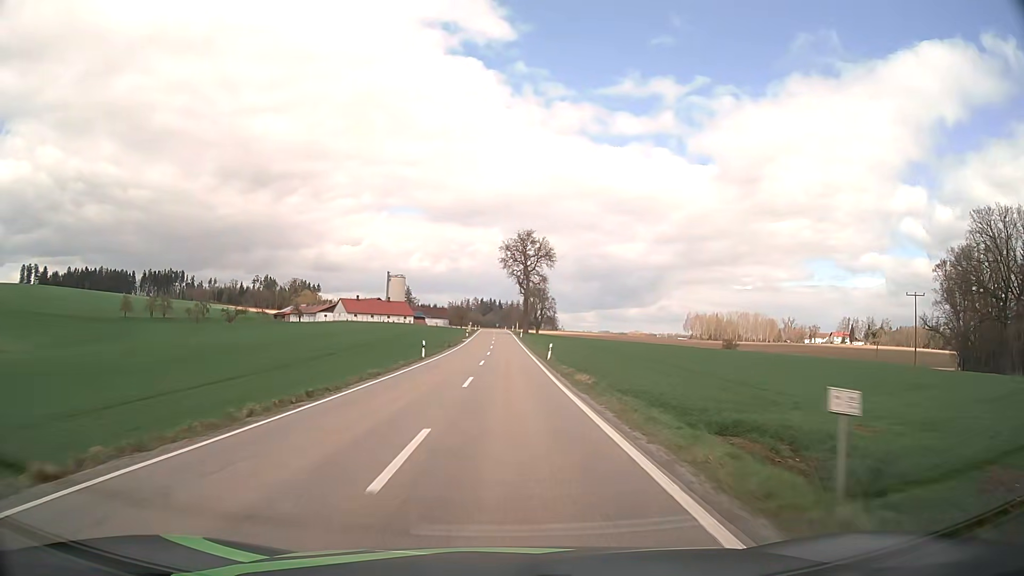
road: tertiary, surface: asphalt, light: Day
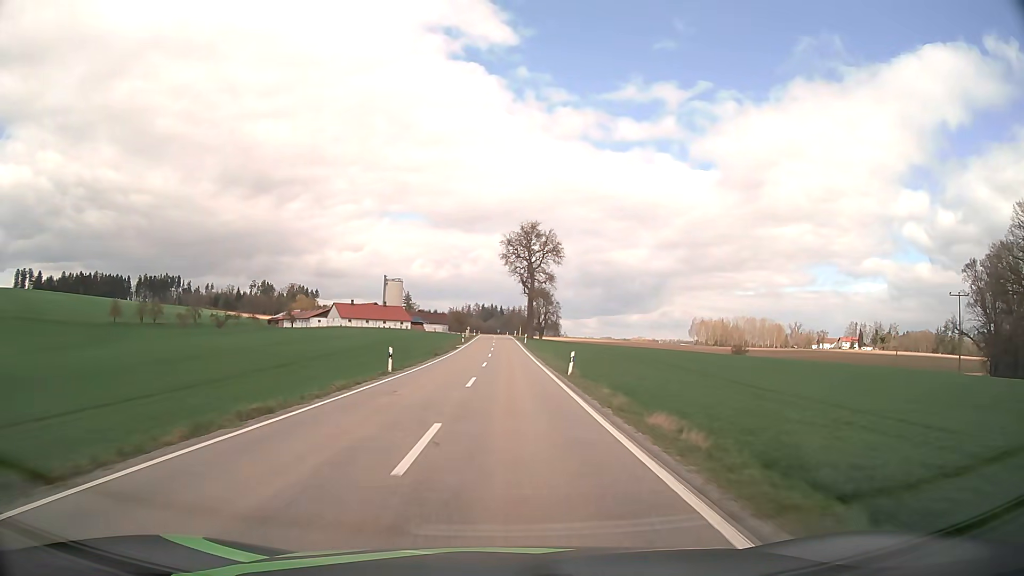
(0.0, +11.8) m; 0°
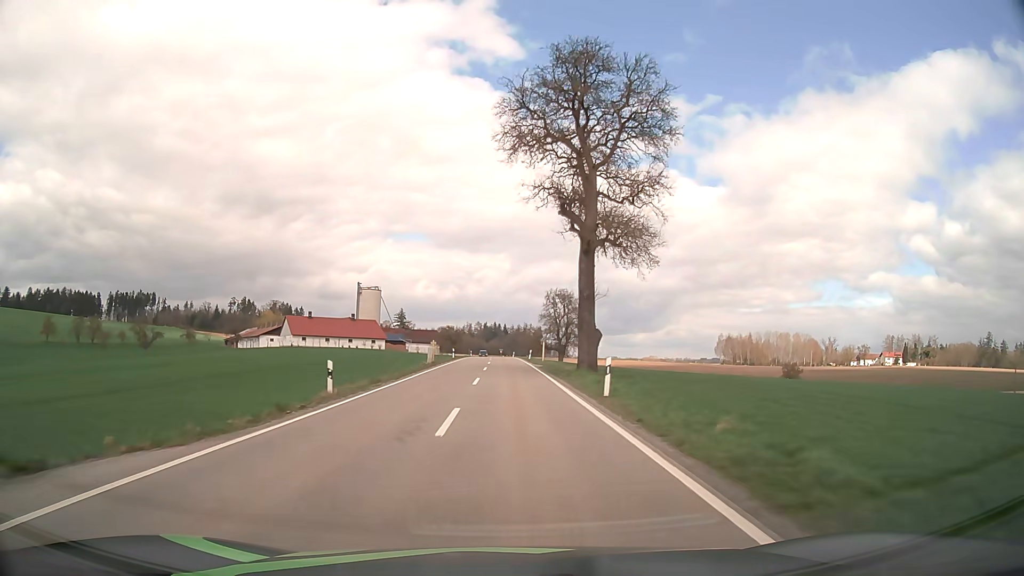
(-0.3, +59.4) m; 0°
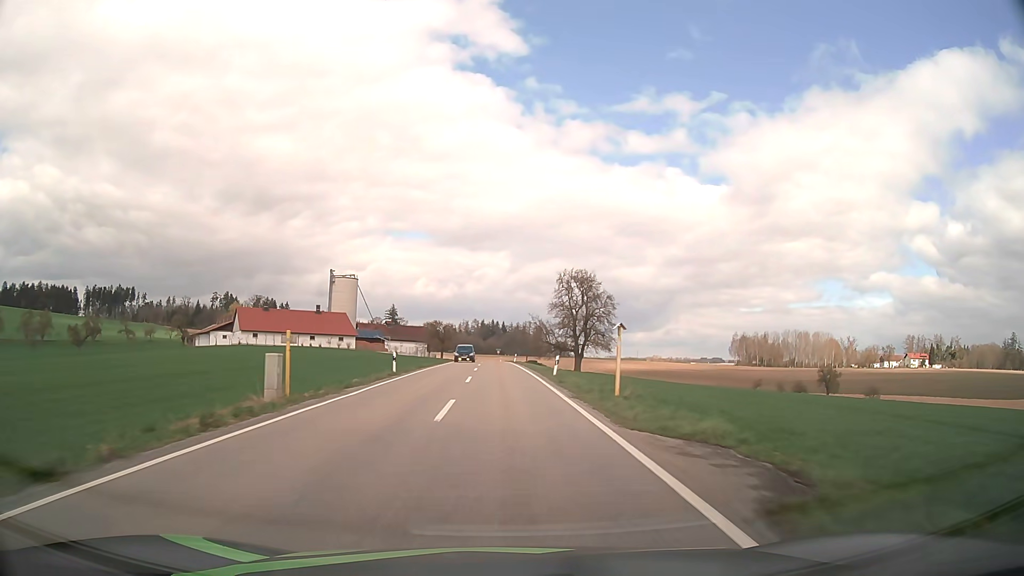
(-0.1, +35.4) m; 0°
(0, +10) (0, +20) (0, +30) (0, +40) (0, +50) (0, +60) (-1, +70) (-1, +80) (-1, +90) (-2, +100) m
